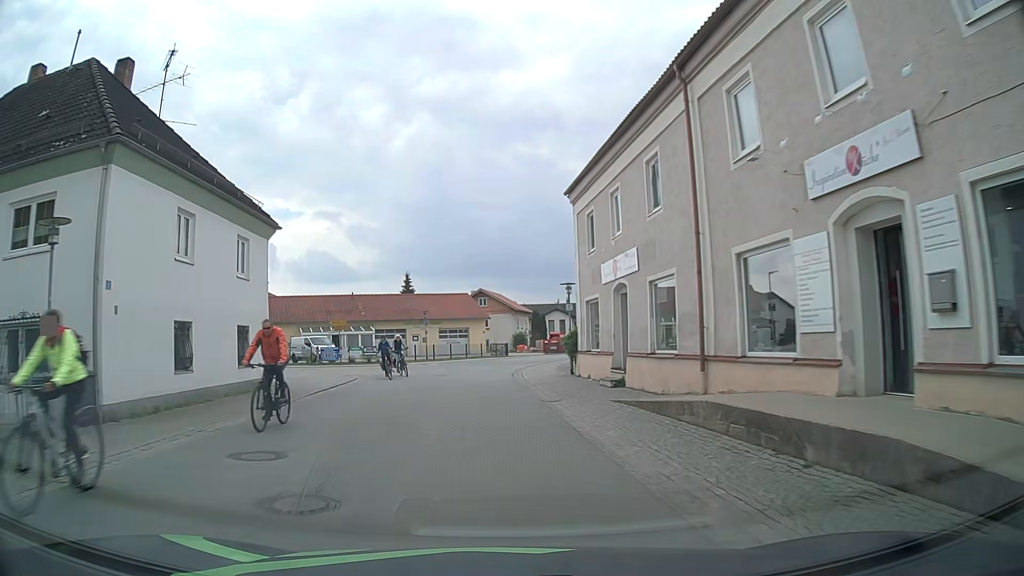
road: tertiary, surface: asphalt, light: Day
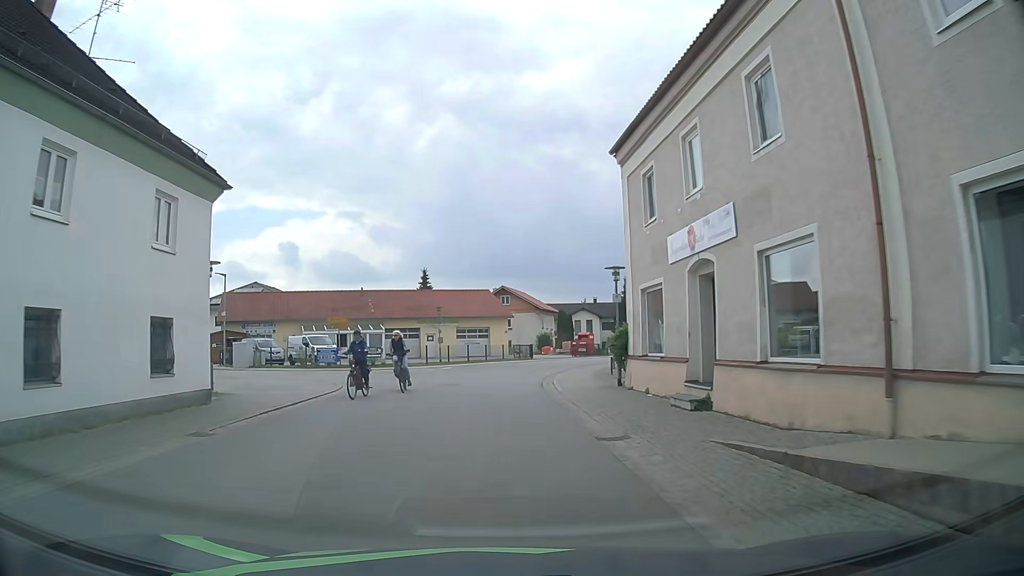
(-0.1, +6.0) m; -2°
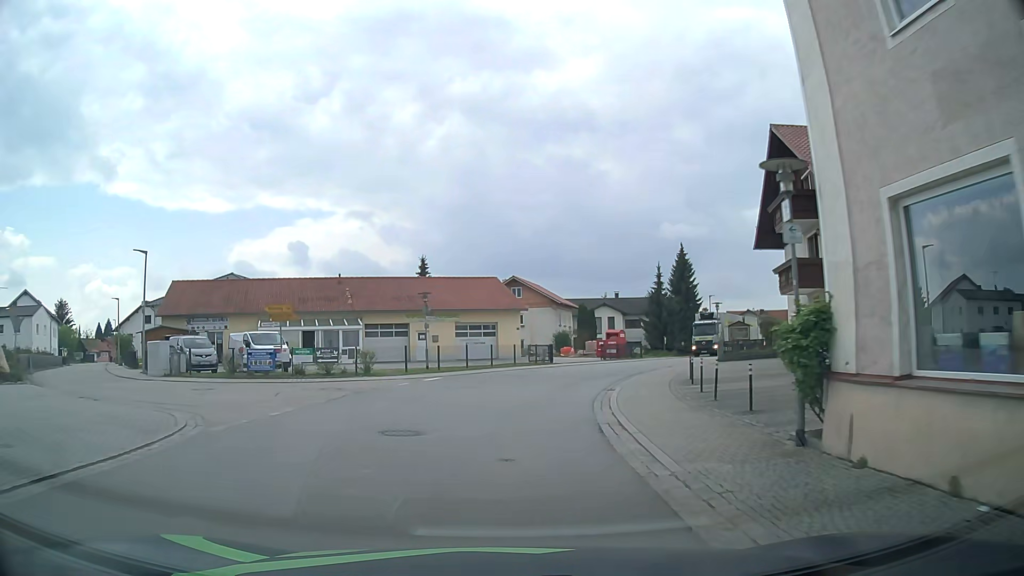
(-0.1, +11.9) m; -1°
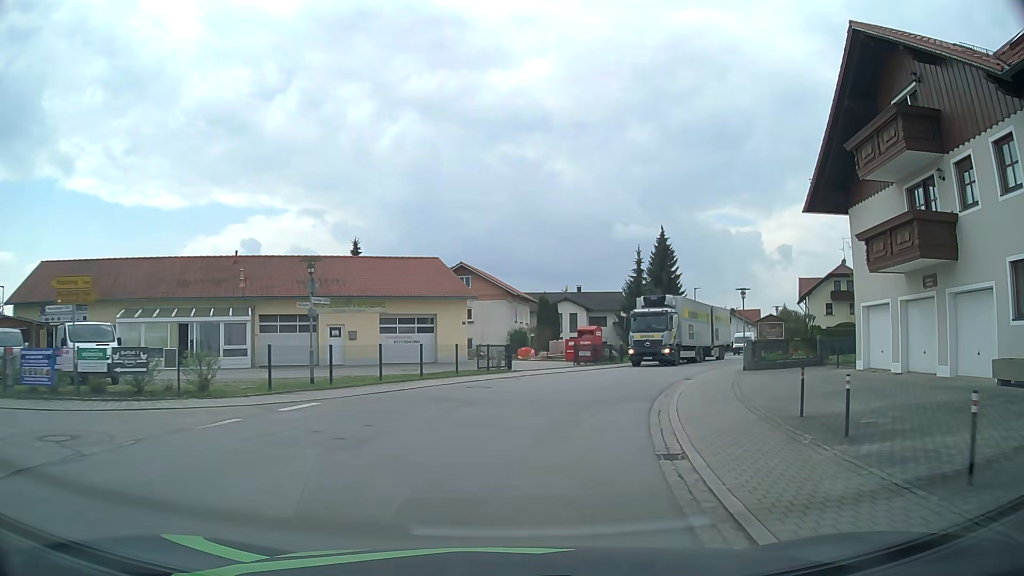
(+0.2, +11.5) m; +4°
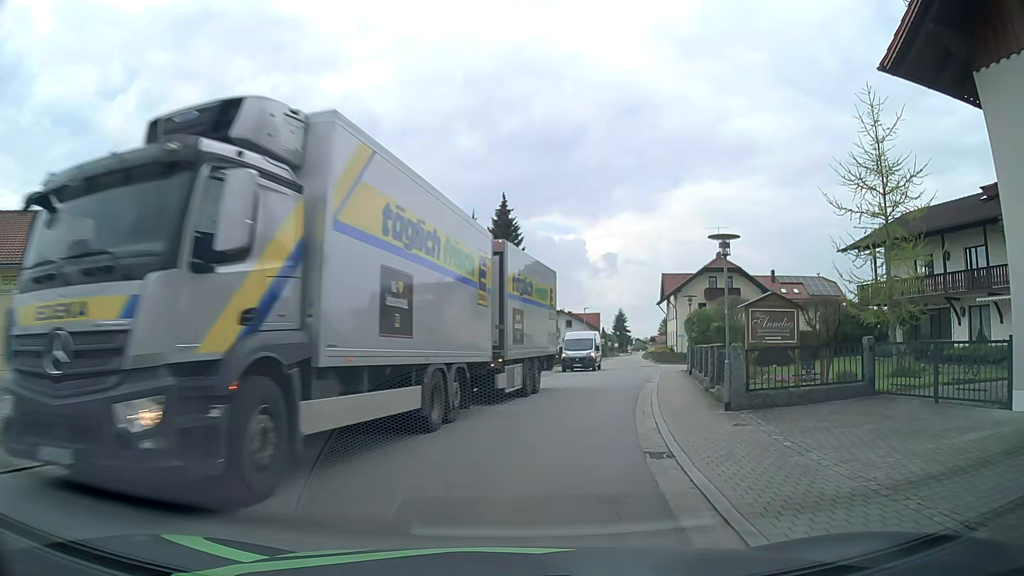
(+1.9, +15.6) m; +15°
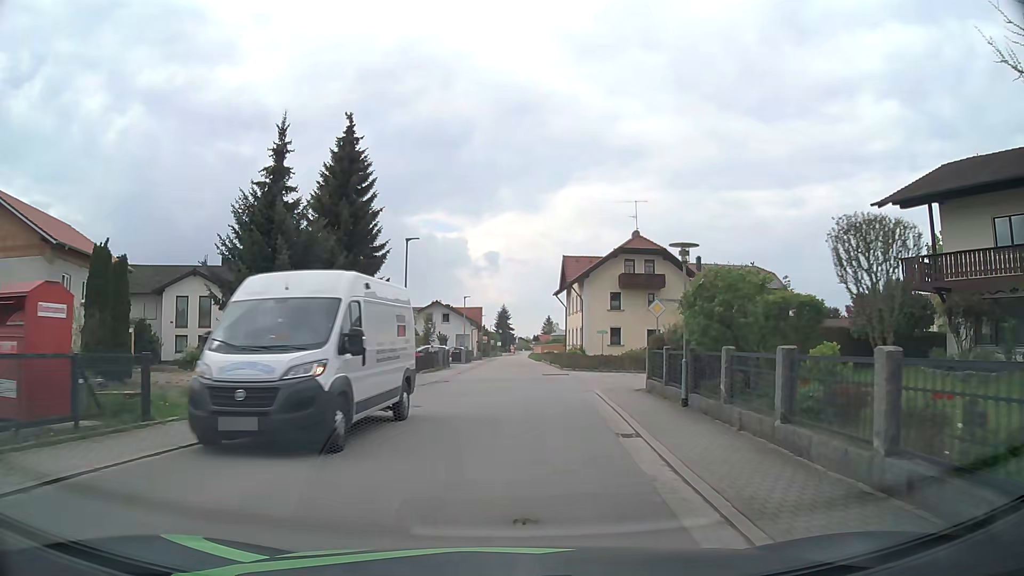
(+1.5, +15.5) m; +10°
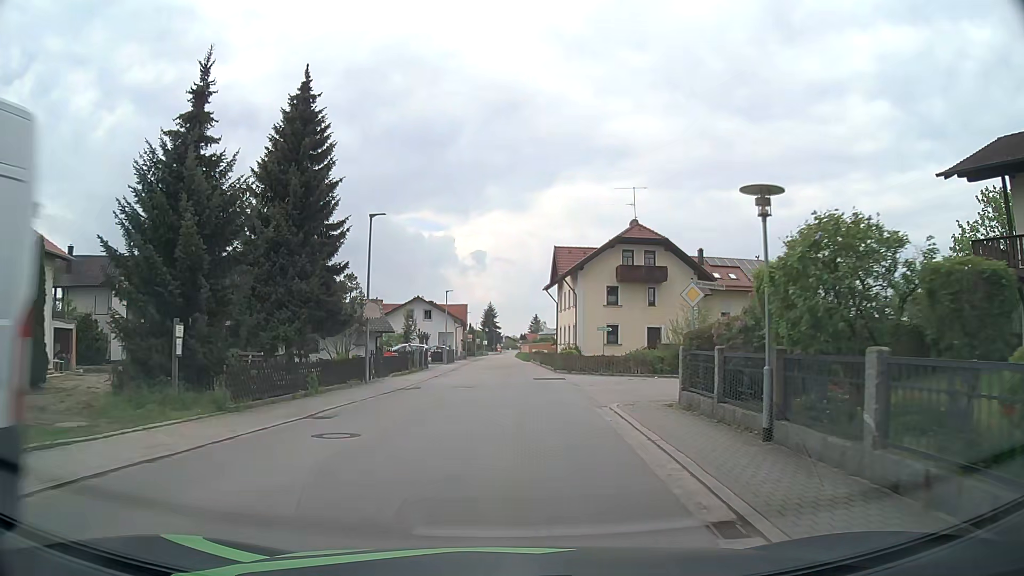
(+0.1, +5.4) m; +2°
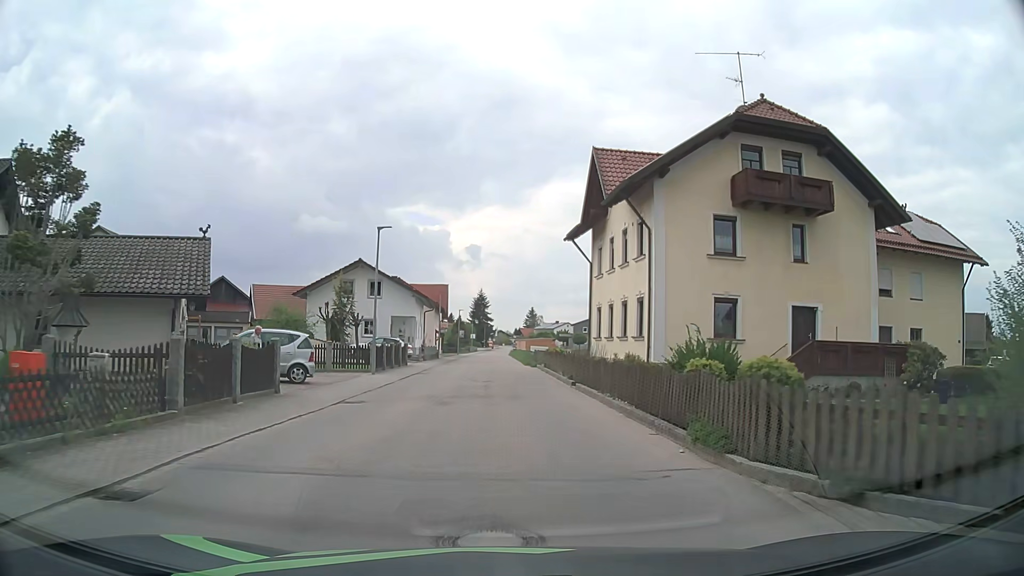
(+0.2, +28.6) m; 0°
(0, +10) (0, +20) (0, +30) (0, +40) (-1, +50) (-1, +60) (-1, +70) (-1, +80) (-1, +90) (-1, +100) m
